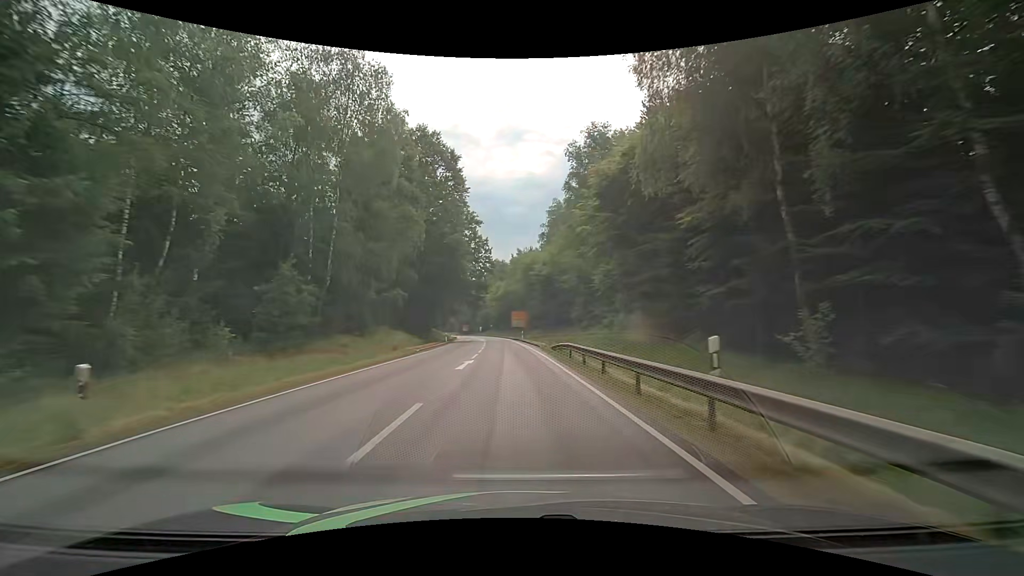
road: primary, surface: asphalt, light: Day
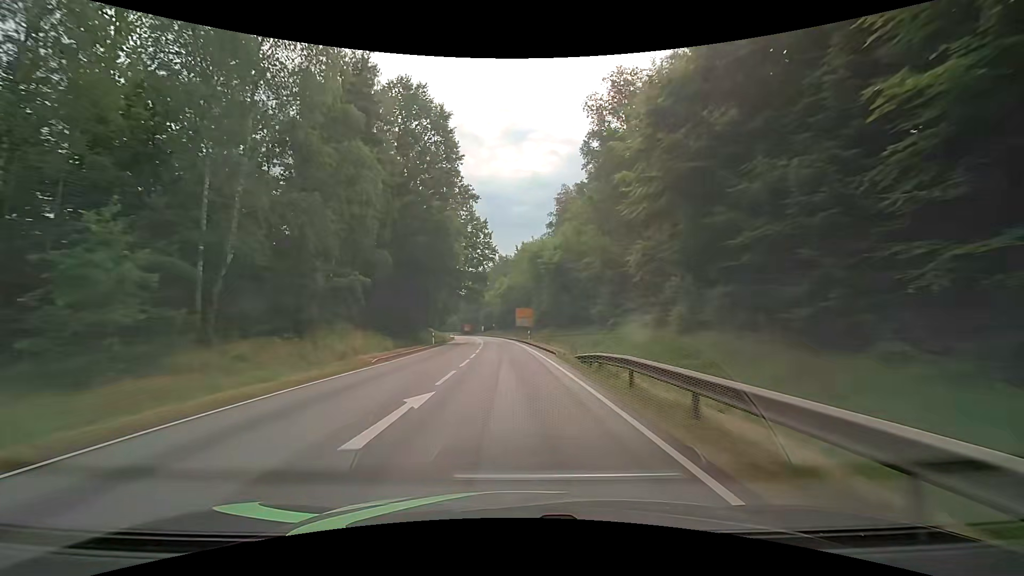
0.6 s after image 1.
(-0.1, +11.6) m; -1°
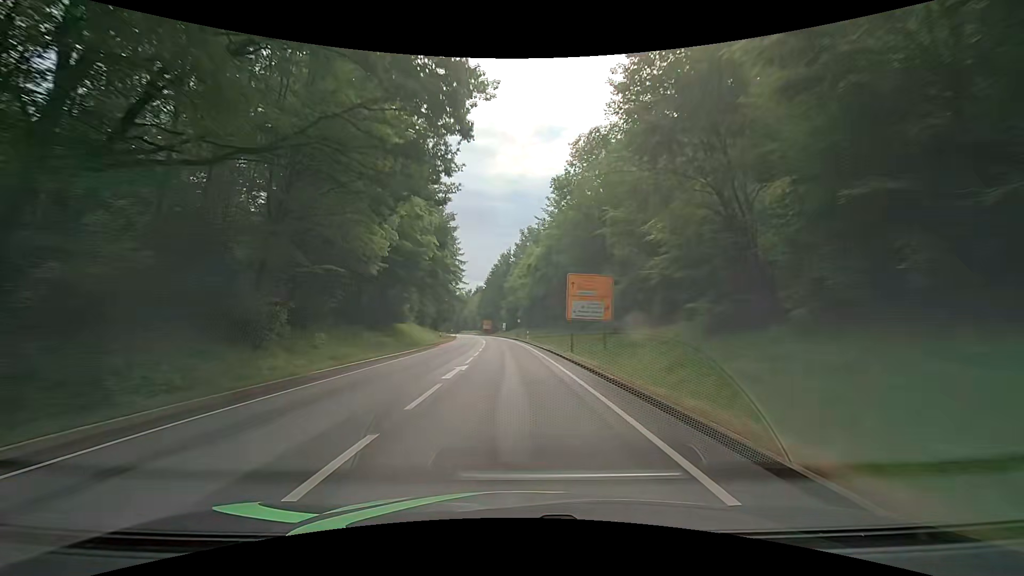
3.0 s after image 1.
(-1.4, +45.8) m; -3°
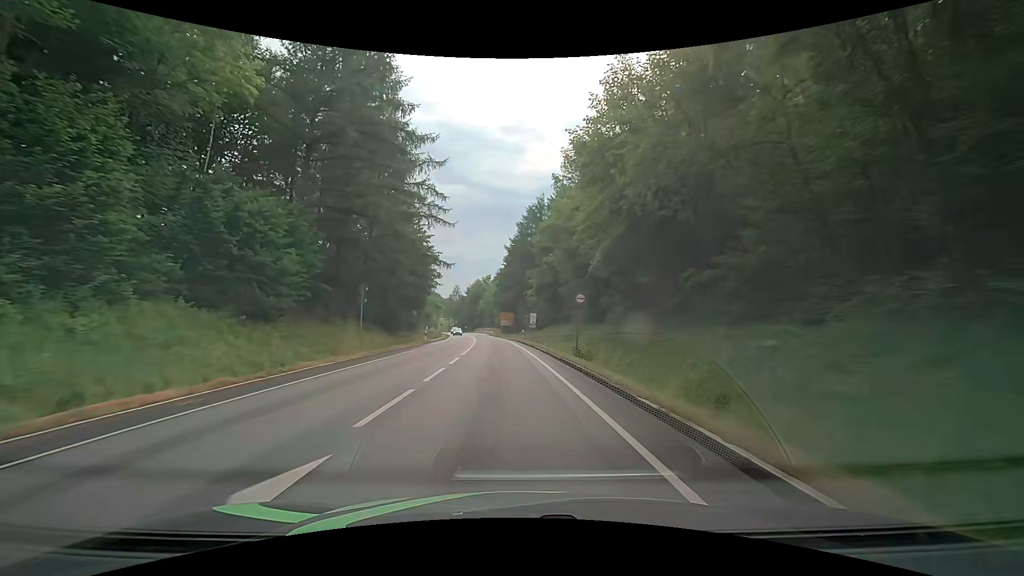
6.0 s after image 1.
(-1.5, +55.6) m; -3°
(0, +10) (0, +20) (-1, +30) (-1, +40) (-2, +50) (-3, +60) (-4, +70) (-5, +80) (-7, +90) (-8, +100) m
